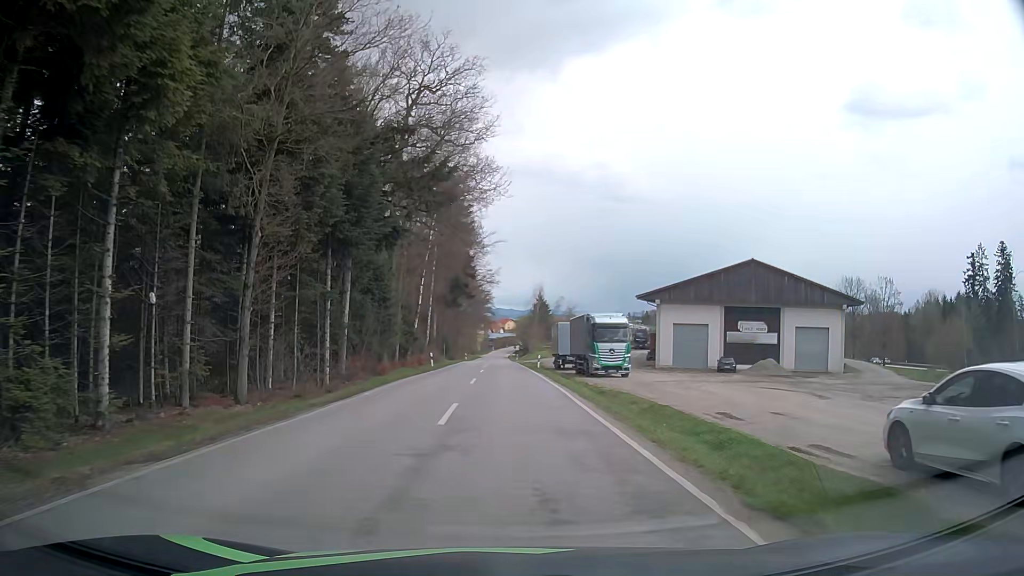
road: tertiary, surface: asphalt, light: Day
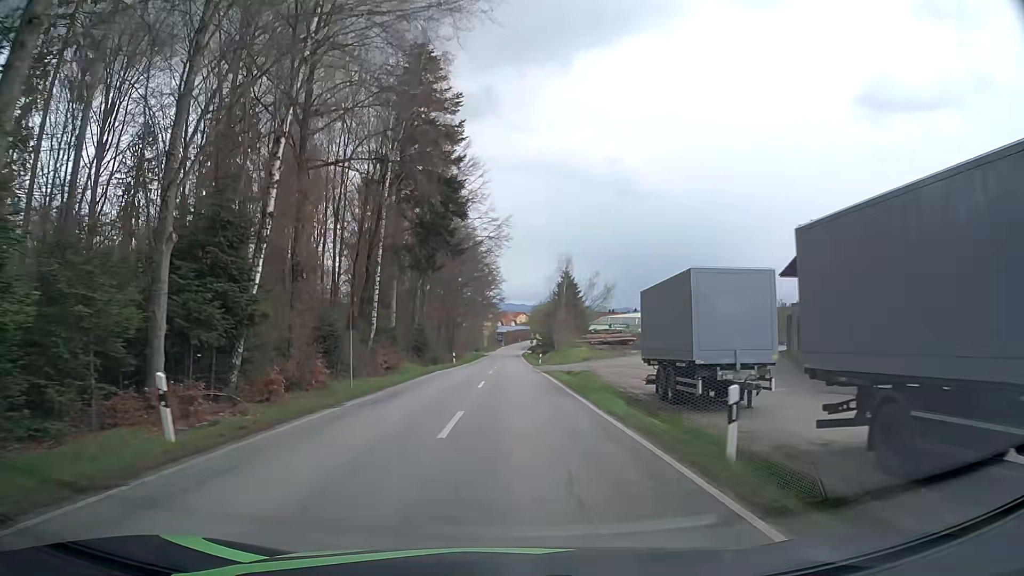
(-0.4, +39.1) m; -1°
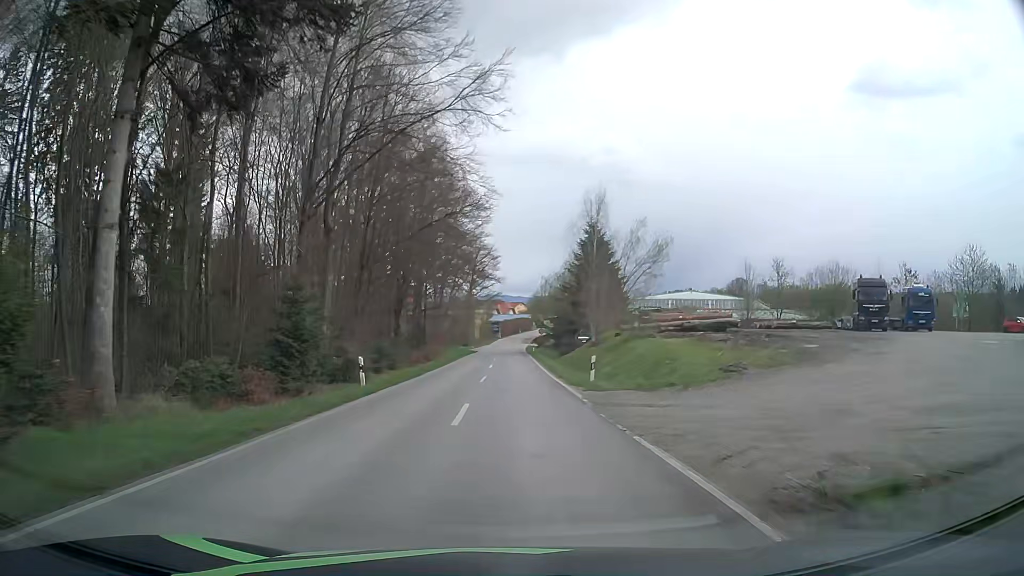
(0.0, +35.3) m; 0°
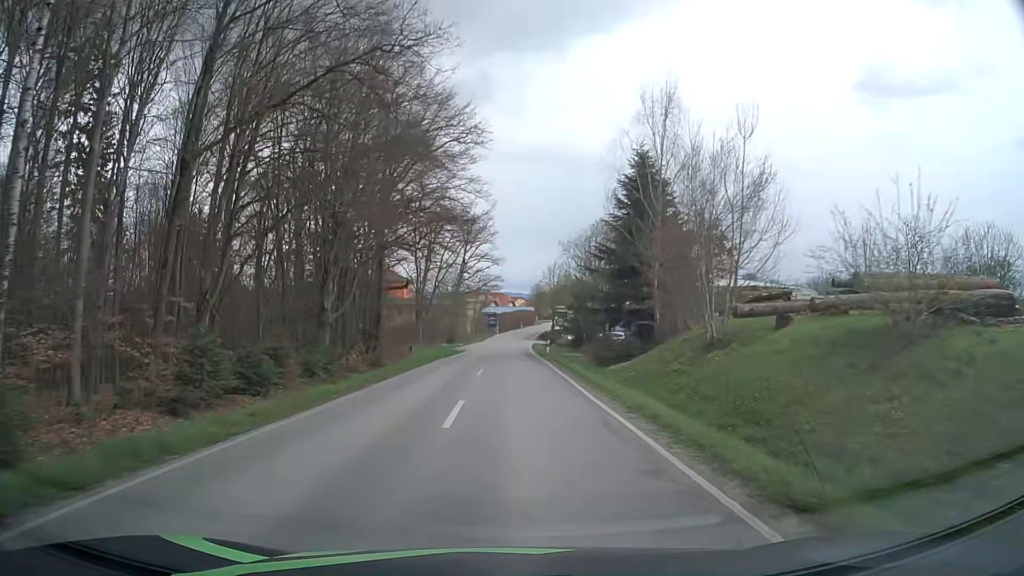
(+0.1, +25.6) m; 0°
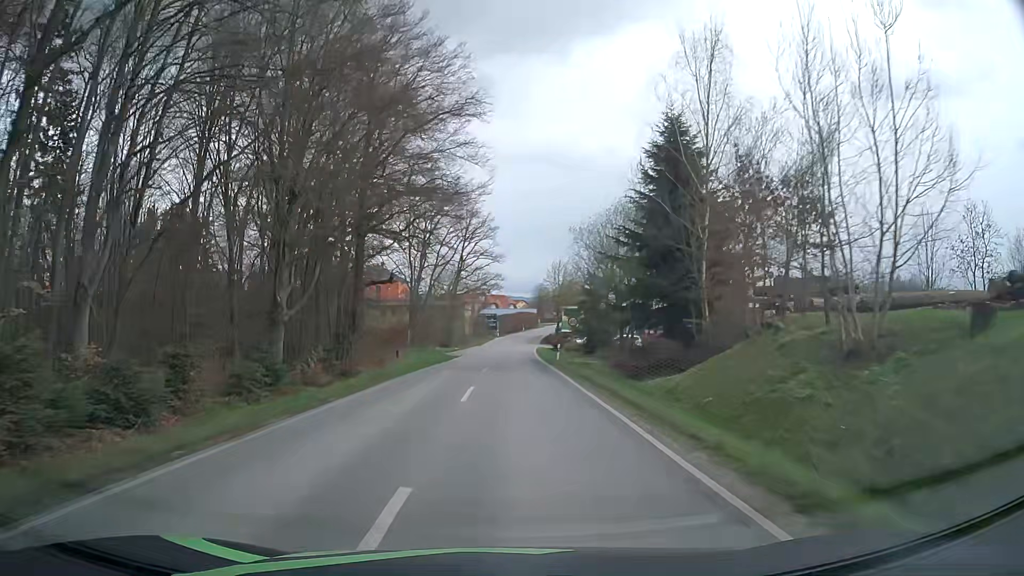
(0.0, +8.0) m; 0°
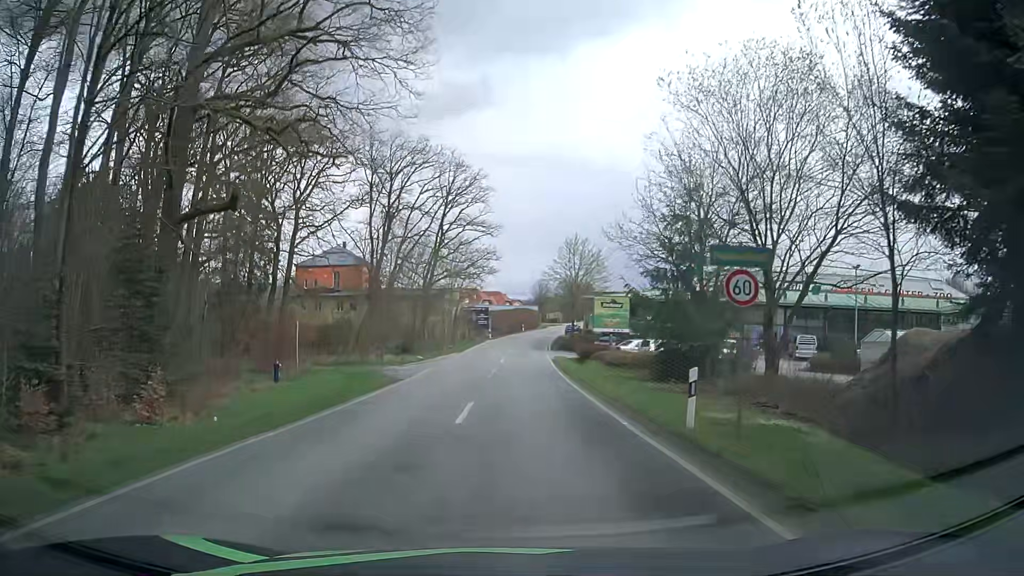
(-0.1, +27.3) m; 0°
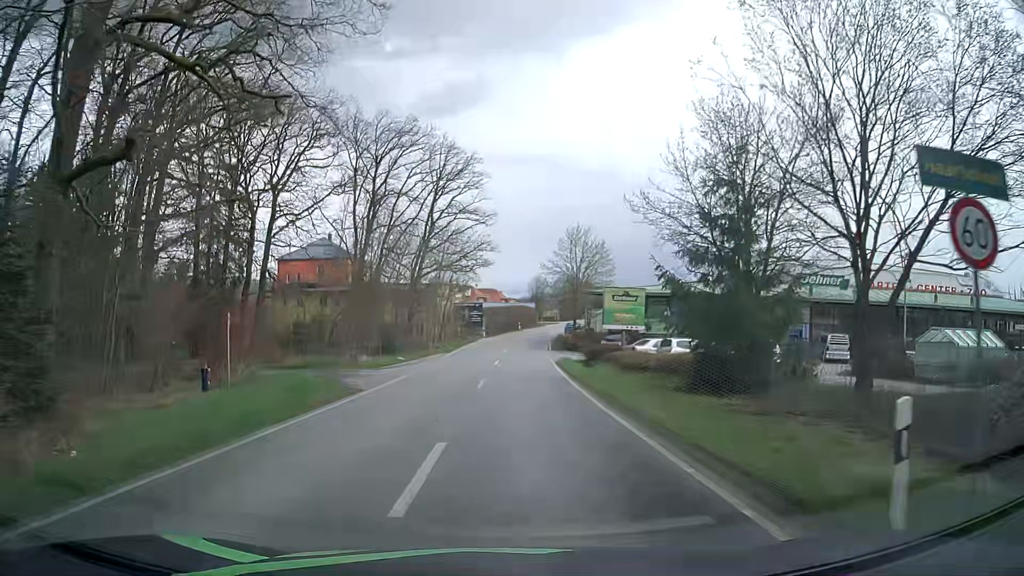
(0.0, +6.0) m; 0°
